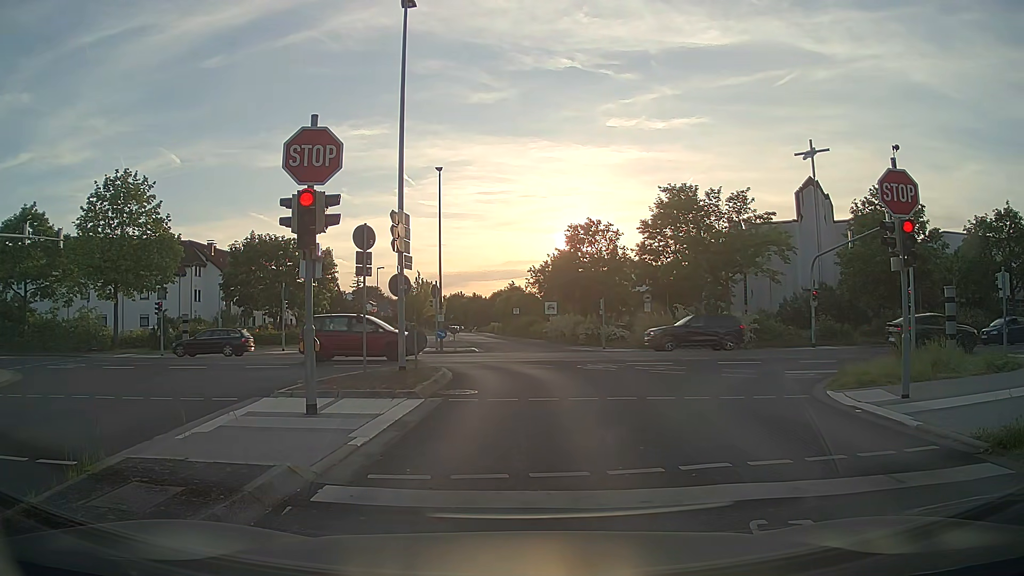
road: residential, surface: asphalt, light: Day
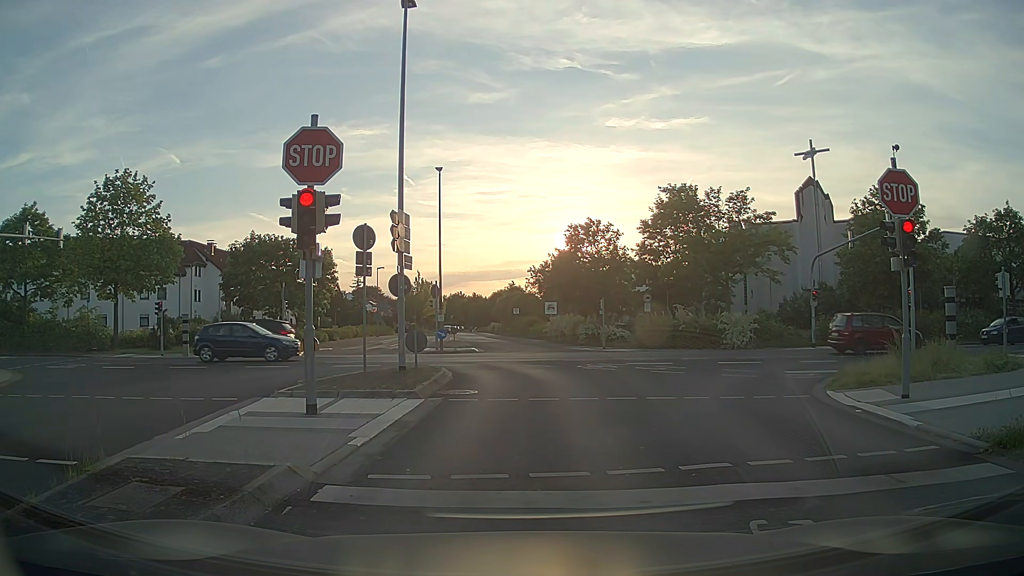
(0.0, 0.0) m; 0°
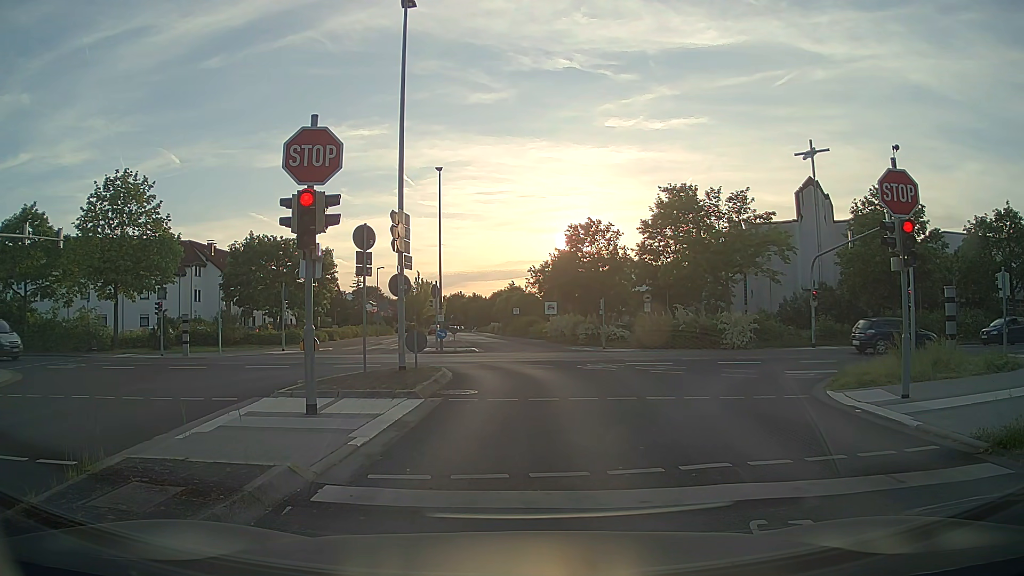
(0.0, 0.0) m; 0°
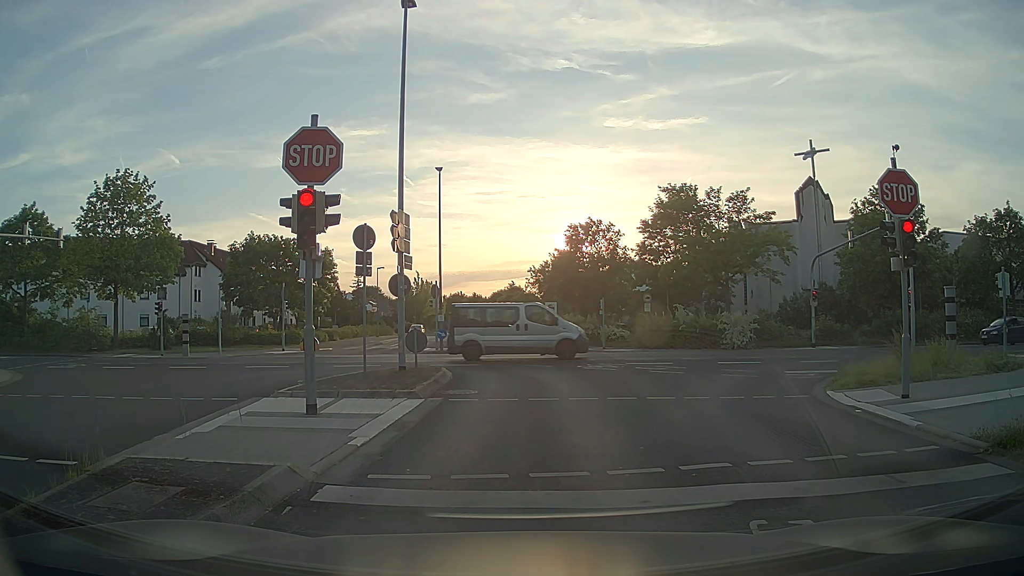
(0.0, 0.0) m; 0°
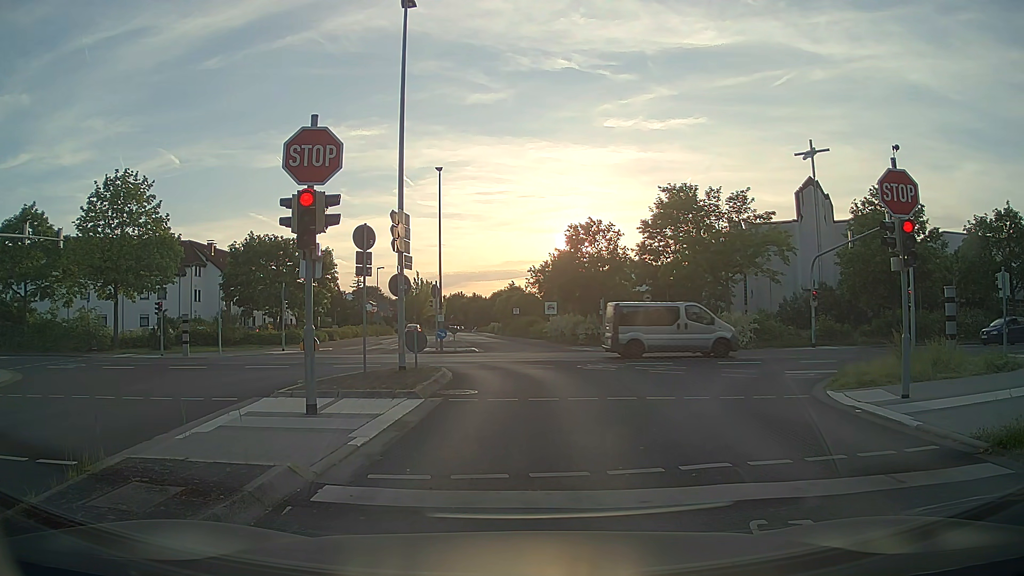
(0.0, 0.0) m; 0°
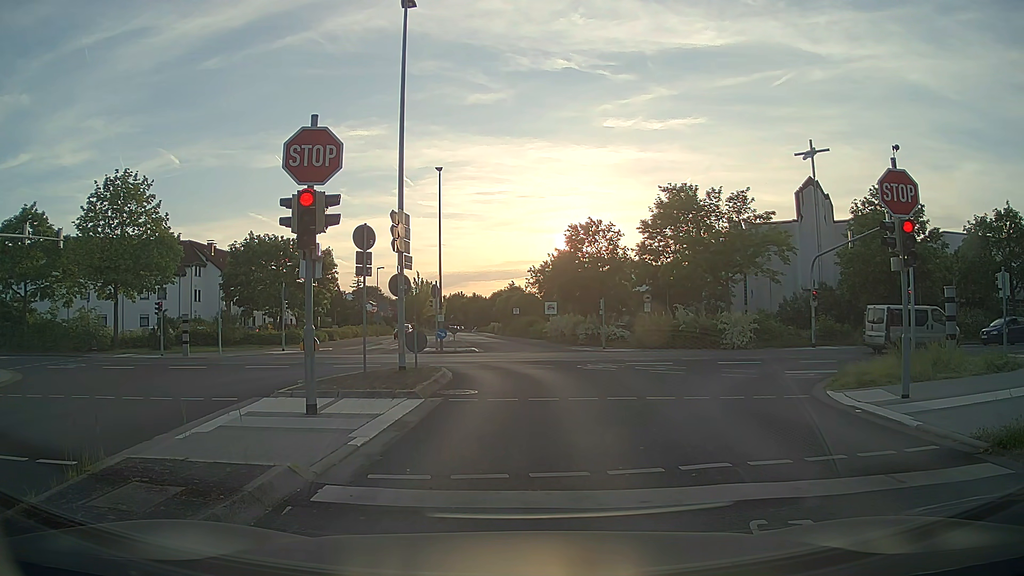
(0.0, 0.0) m; 0°
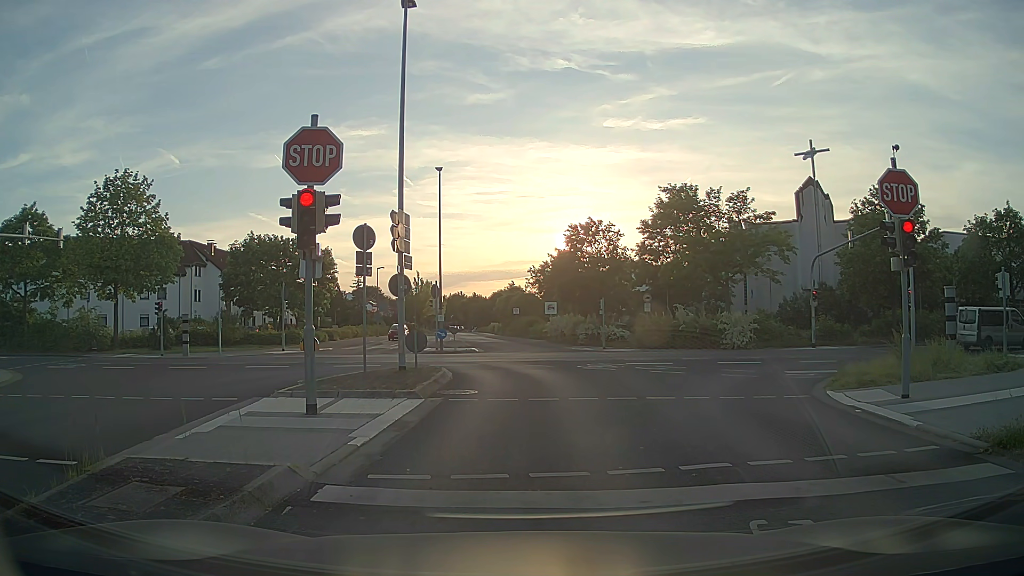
(0.0, 0.0) m; 0°
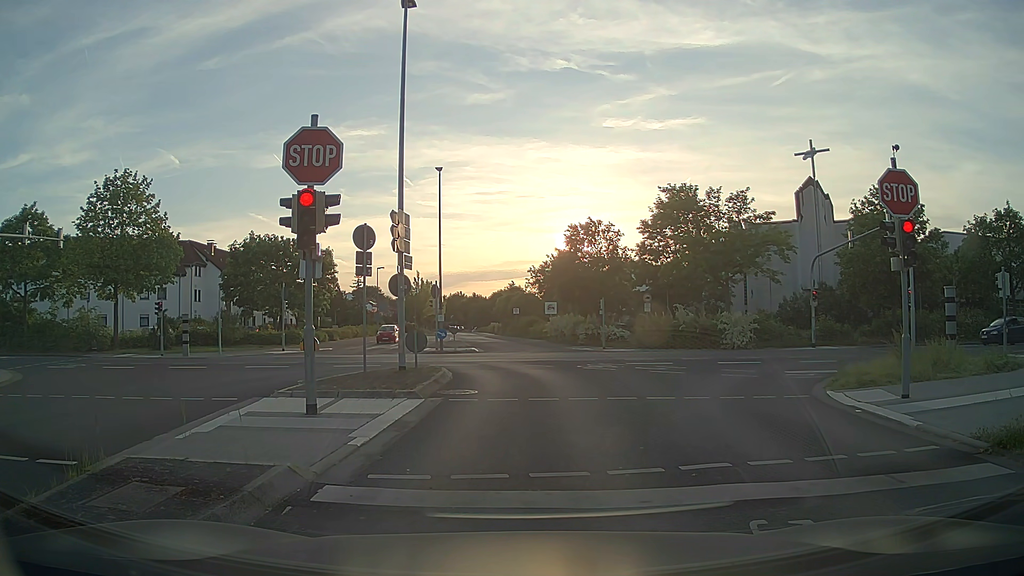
(0.0, 0.0) m; 0°
